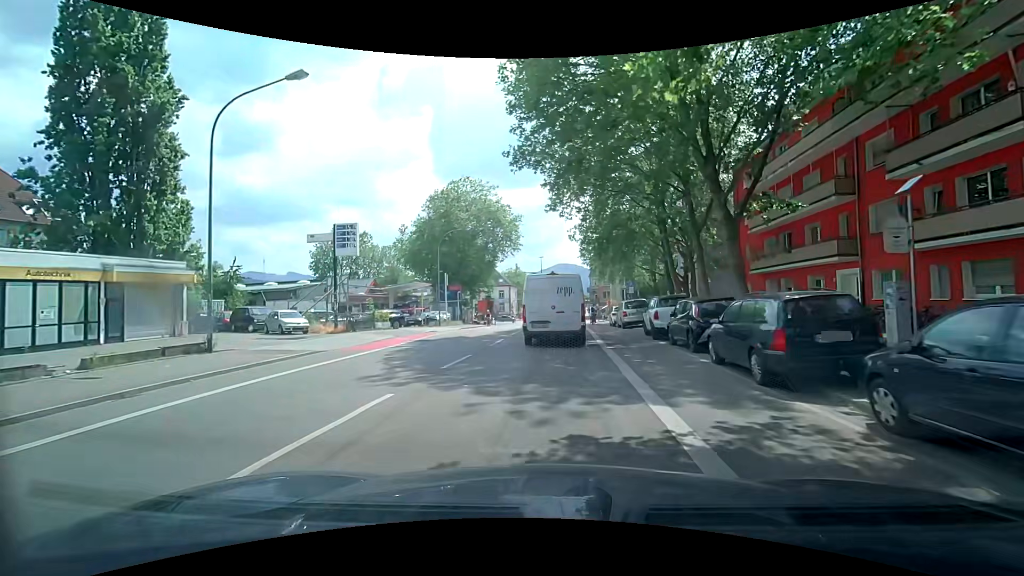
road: secondary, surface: asphalt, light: Day
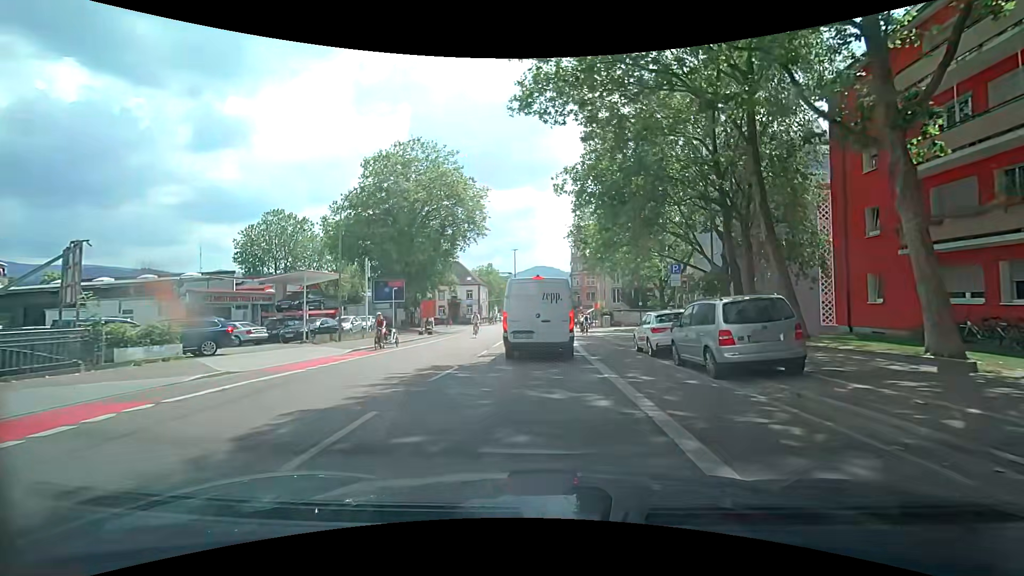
(+0.5, +18.7) m; +3°
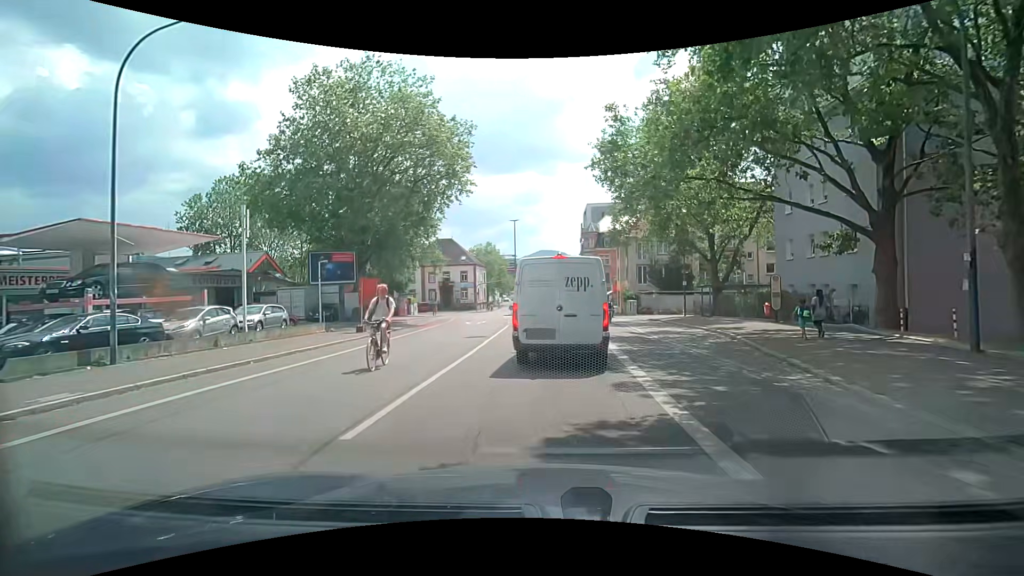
(-0.1, +16.1) m; 0°
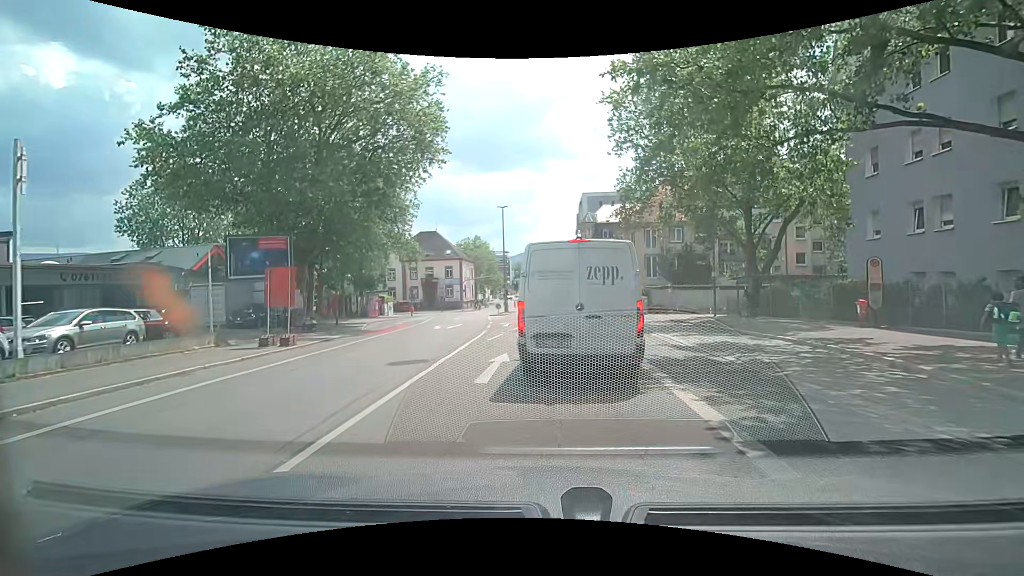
(-0.2, +9.0) m; -2°
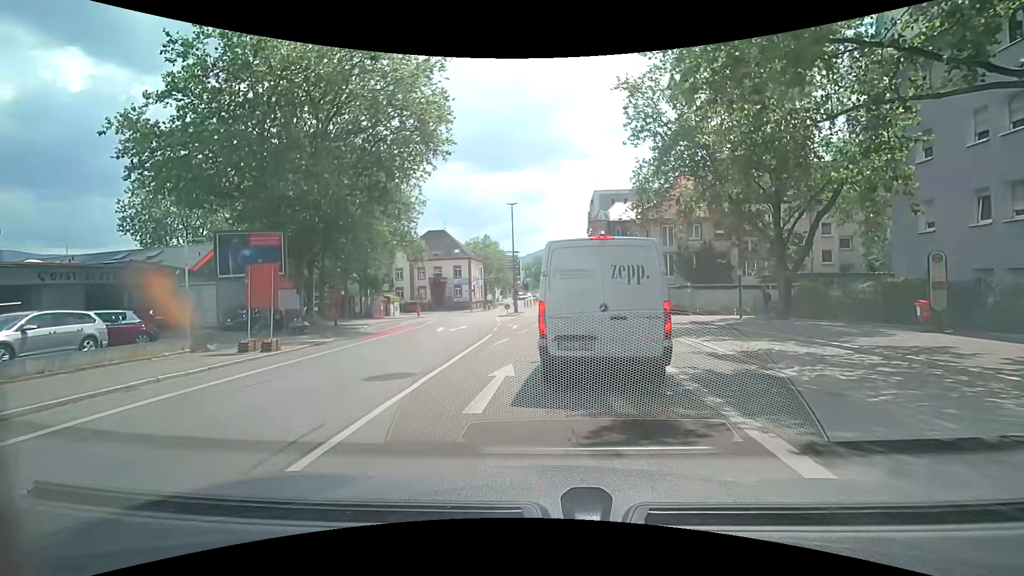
(0.0, +2.2) m; 0°
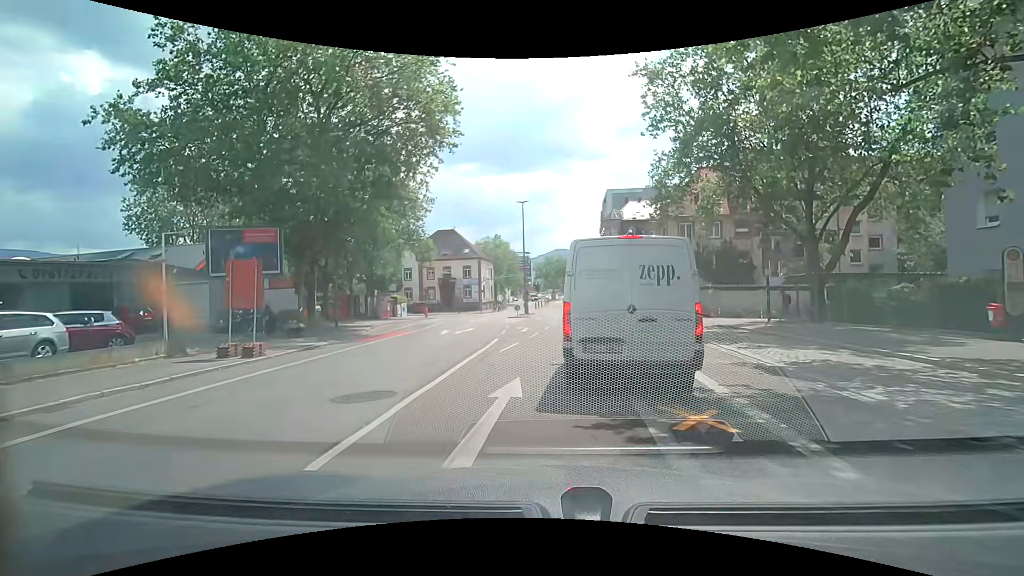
(0.0, +1.9) m; -1°
